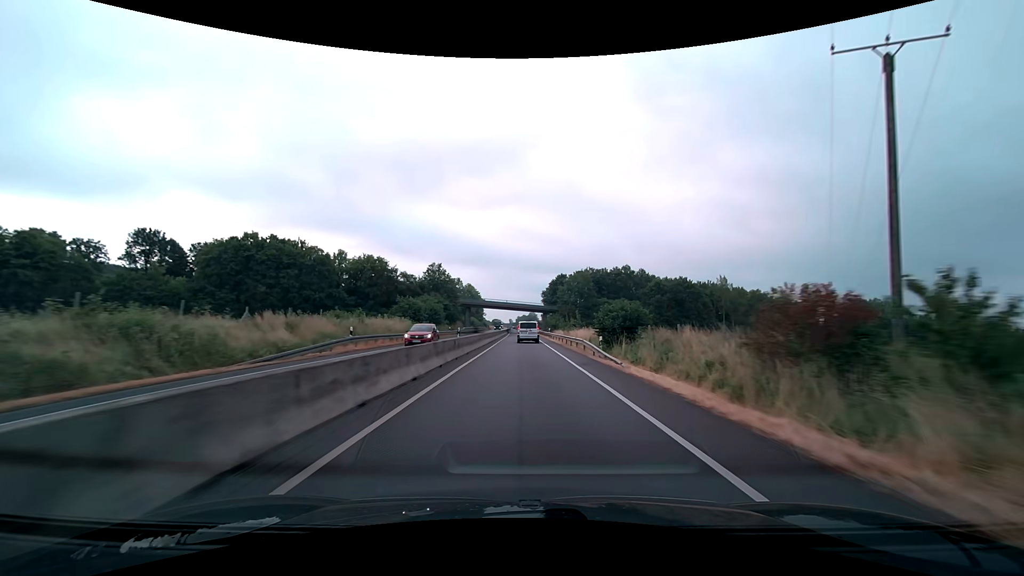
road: trunk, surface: asphalt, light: Day
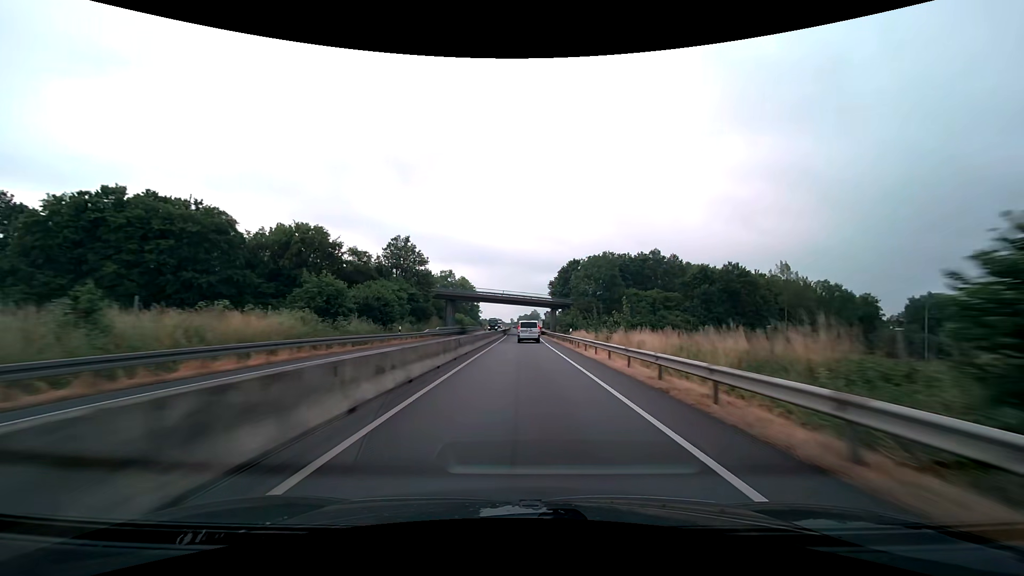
(-0.1, +28.8) m; 0°
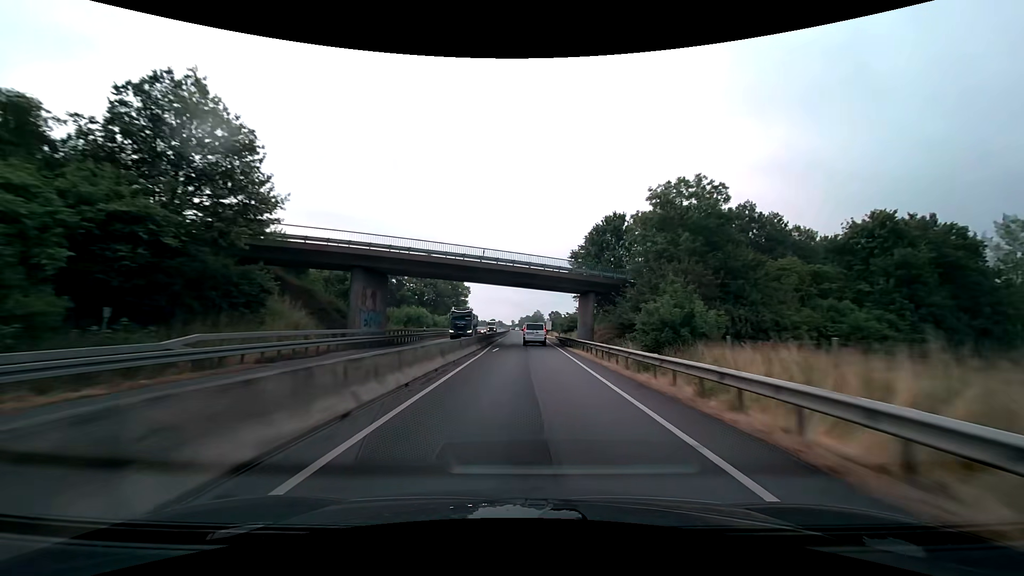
(-0.2, +44.9) m; 0°
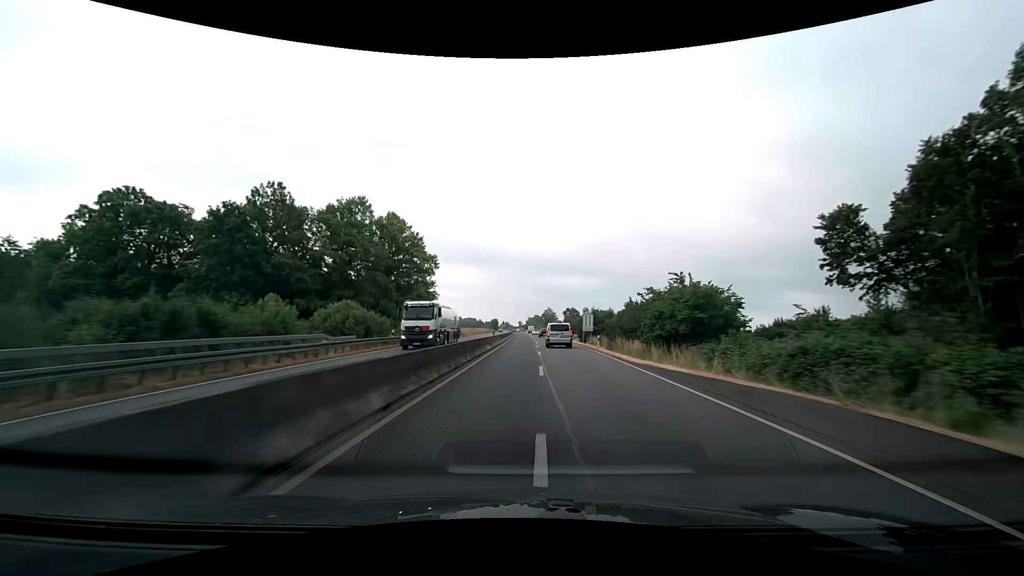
(-0.6, +64.1) m; -1°
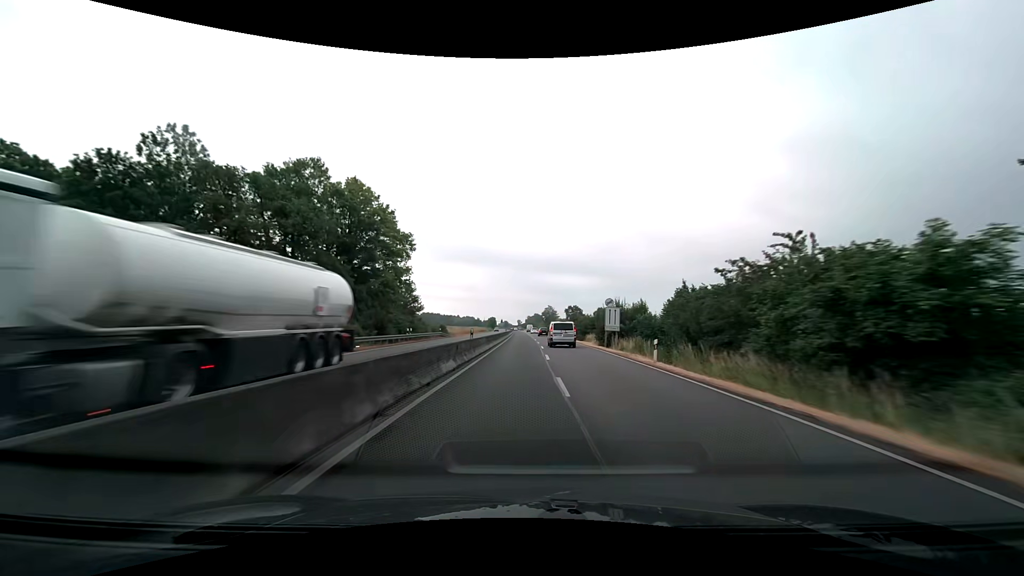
(0.0, +17.1) m; 0°
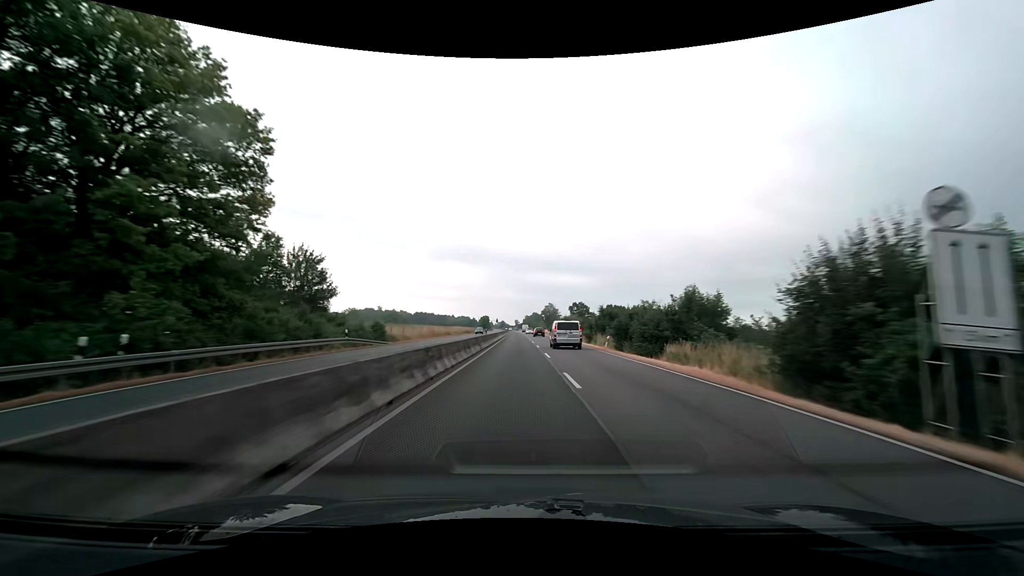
(+0.2, +35.2) m; 0°
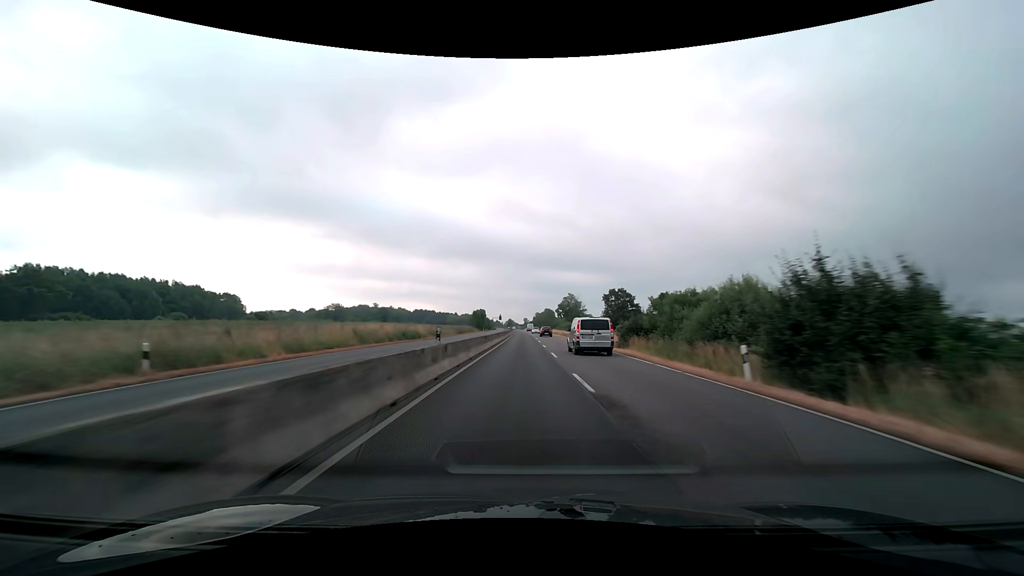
(-0.7, +72.8) m; -1°
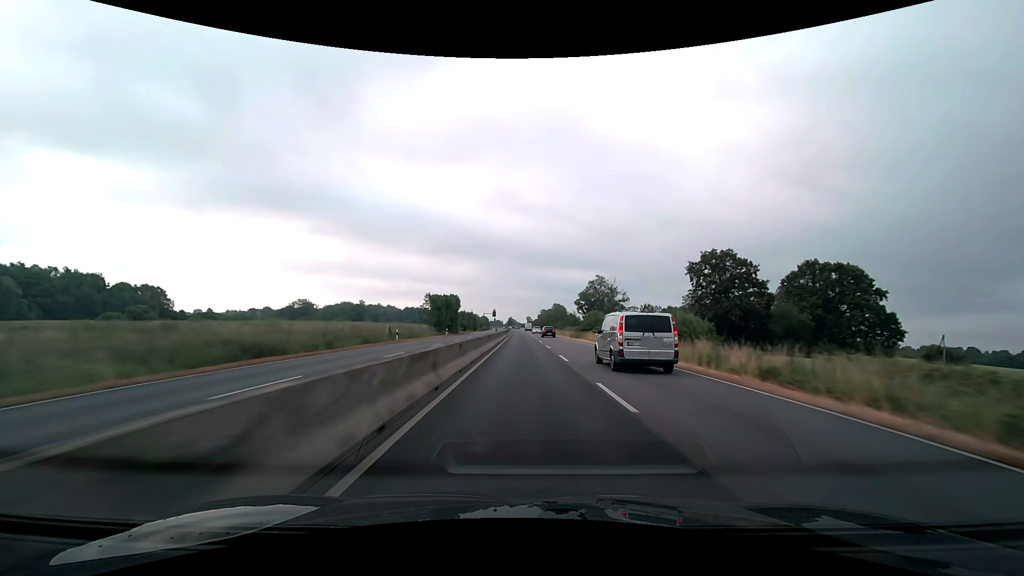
(-0.2, +74.5) m; 0°
(0, +10) (0, +20) (0, +30) (0, +40) (0, +50) (0, +60) (0, +70) (0, +80) (-1, +90) (-1, +100) m
